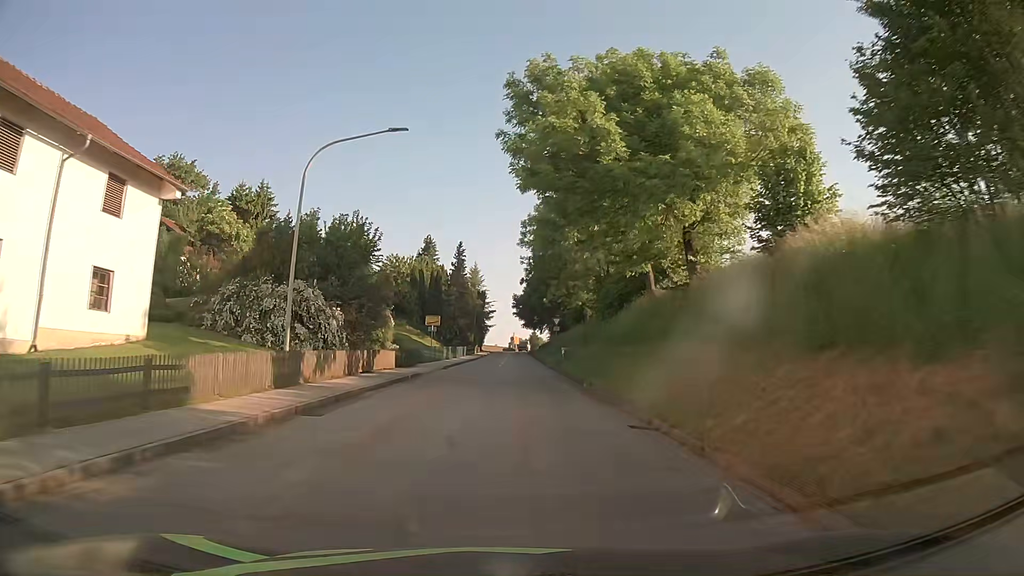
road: tertiary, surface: asphalt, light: Day
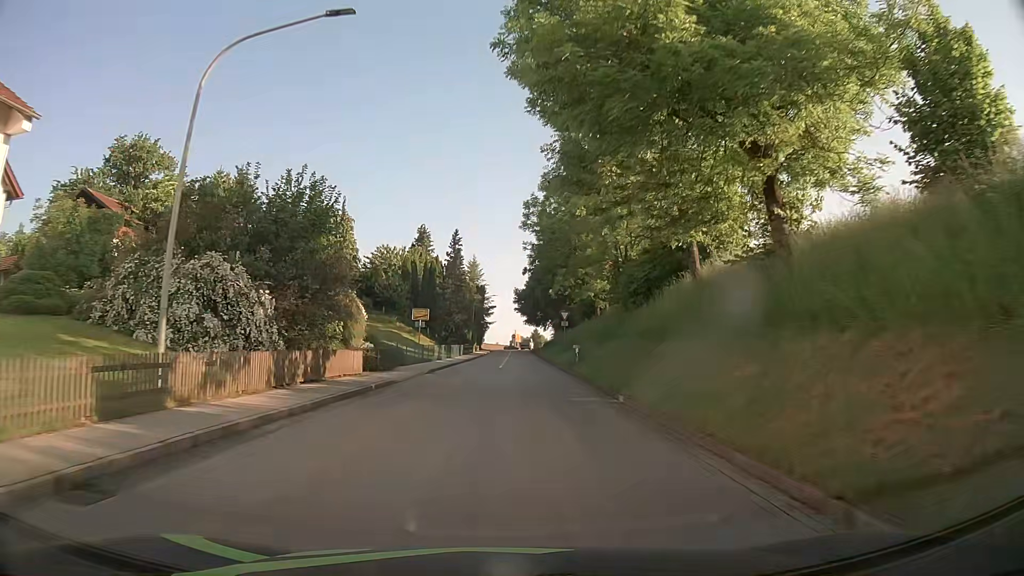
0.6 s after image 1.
(0.0, +7.6) m; 0°
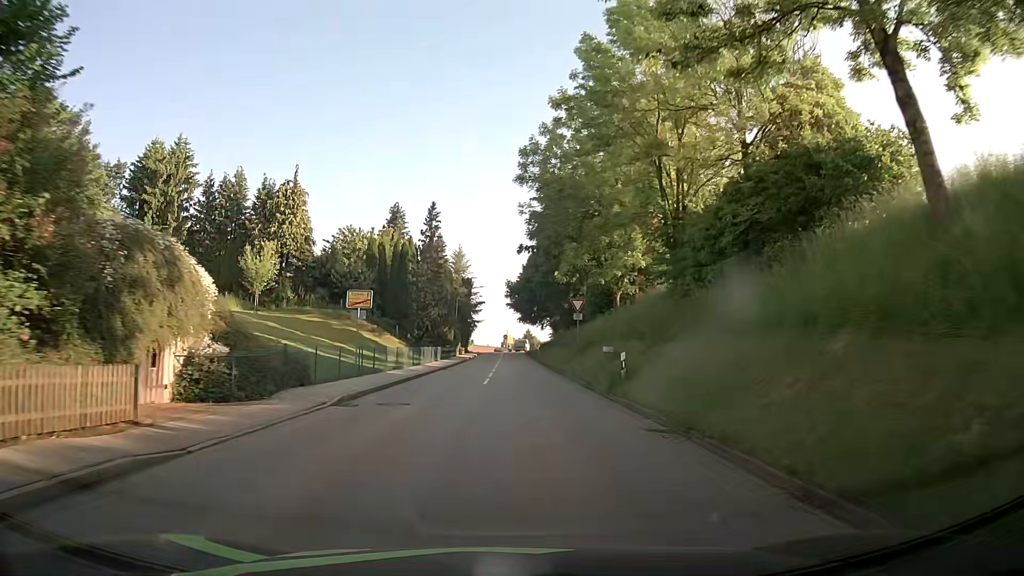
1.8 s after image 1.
(+0.1, +15.3) m; +1°
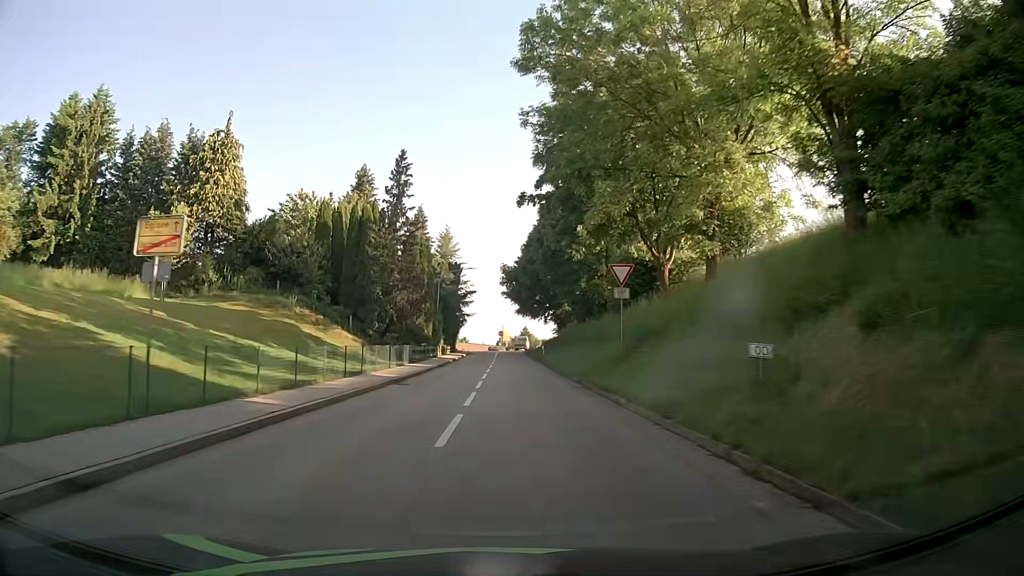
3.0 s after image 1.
(-0.1, +15.6) m; -1°
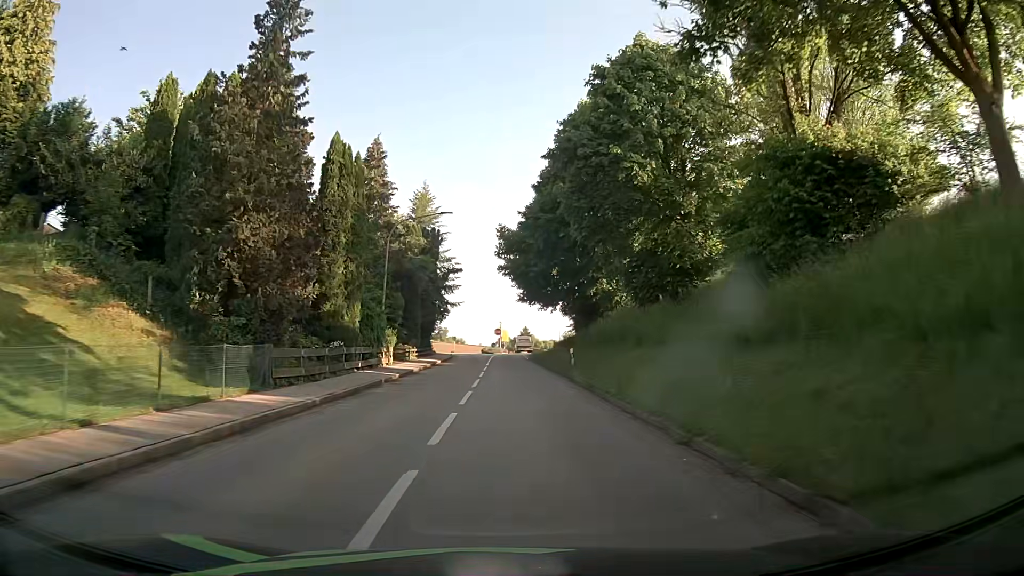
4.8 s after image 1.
(+0.3, +24.1) m; +1°
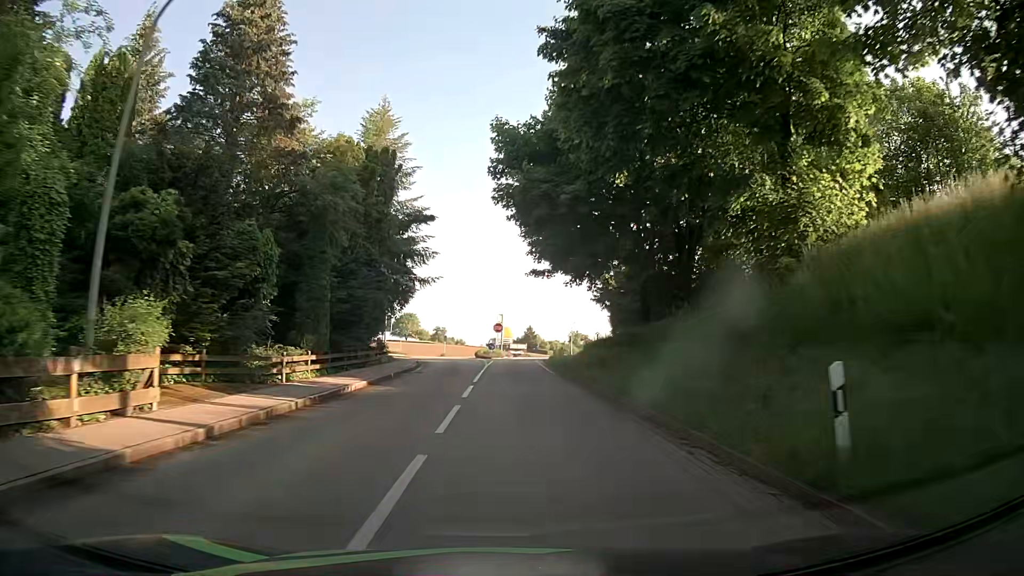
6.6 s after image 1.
(+0.1, +23.3) m; 0°
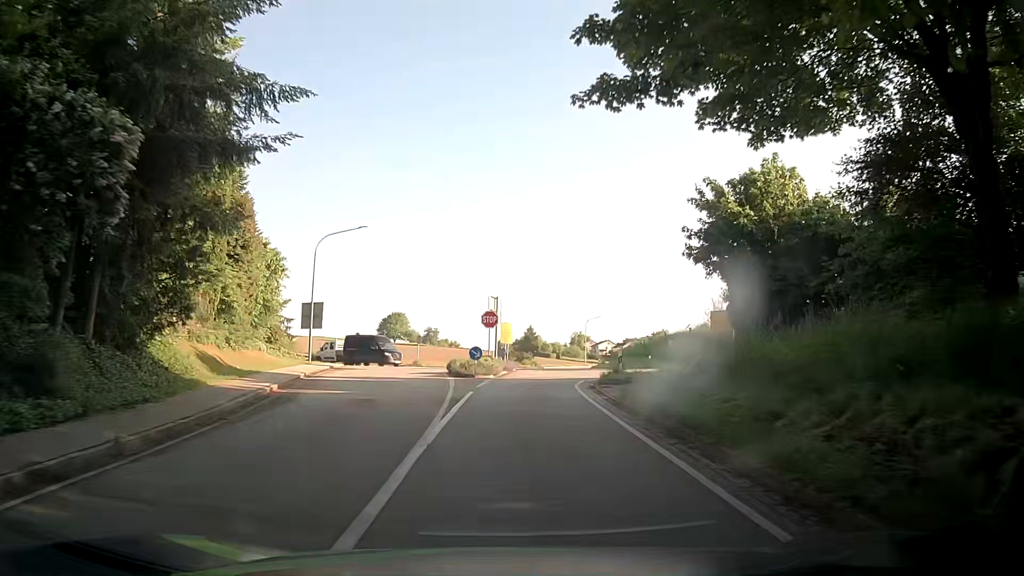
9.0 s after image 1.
(0.0, +27.1) m; 0°
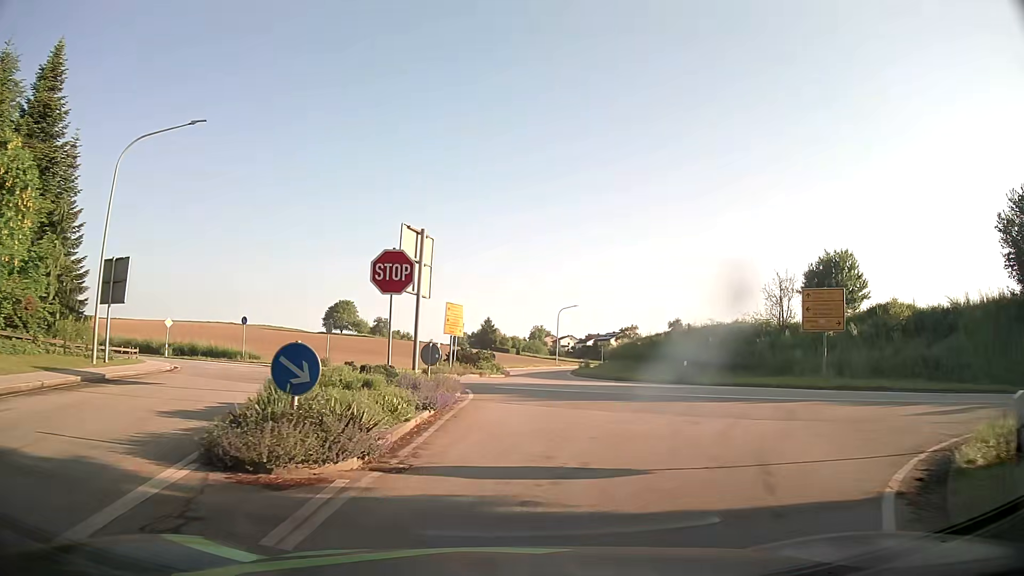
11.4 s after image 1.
(+0.6, +21.3) m; +4°
(0, +10) (+1, +20) (-1, +29) (-9, +35) (-18, +41) (-26, +46) (-35, +51) (-43, +56) (-52, +61) (-61, +66) m
